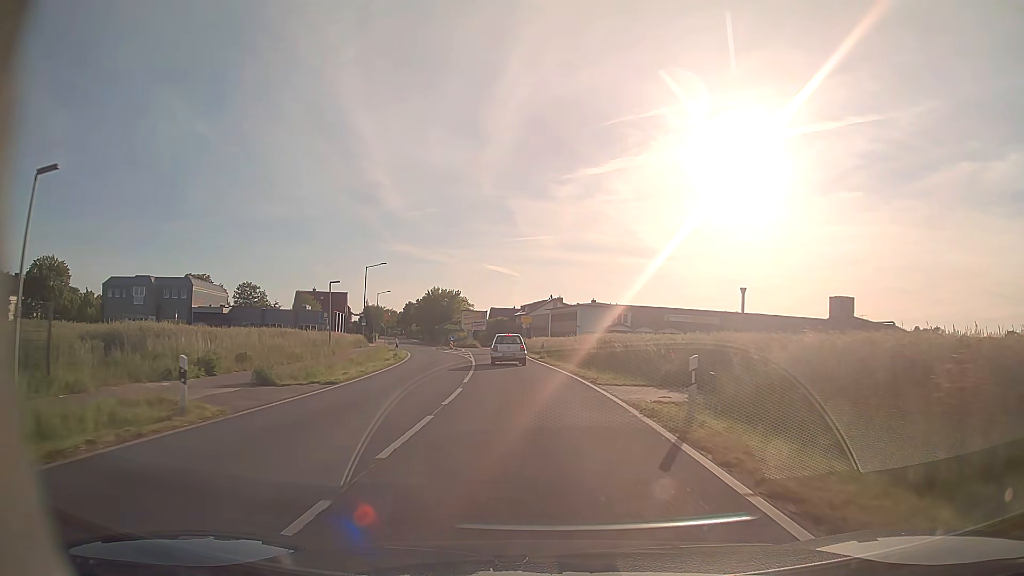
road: secondary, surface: asphalt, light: Day
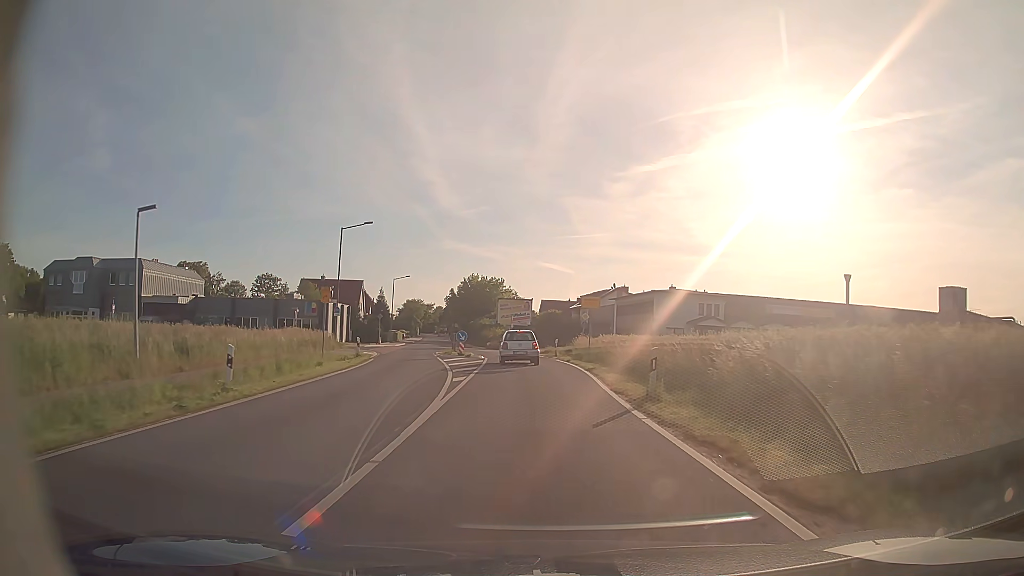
(-1.1, +26.3) m; -5°
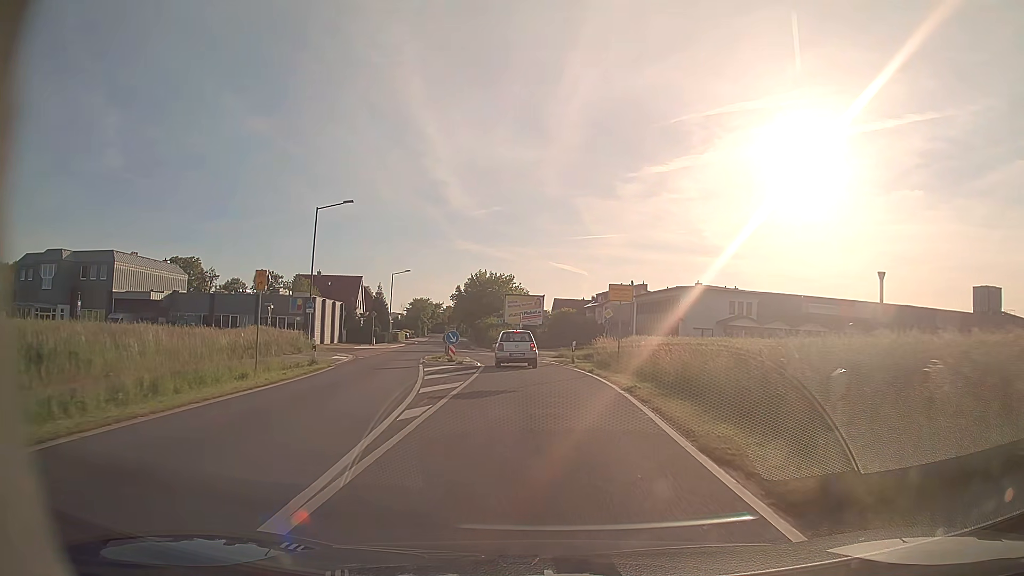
(-0.1, +8.1) m; -1°
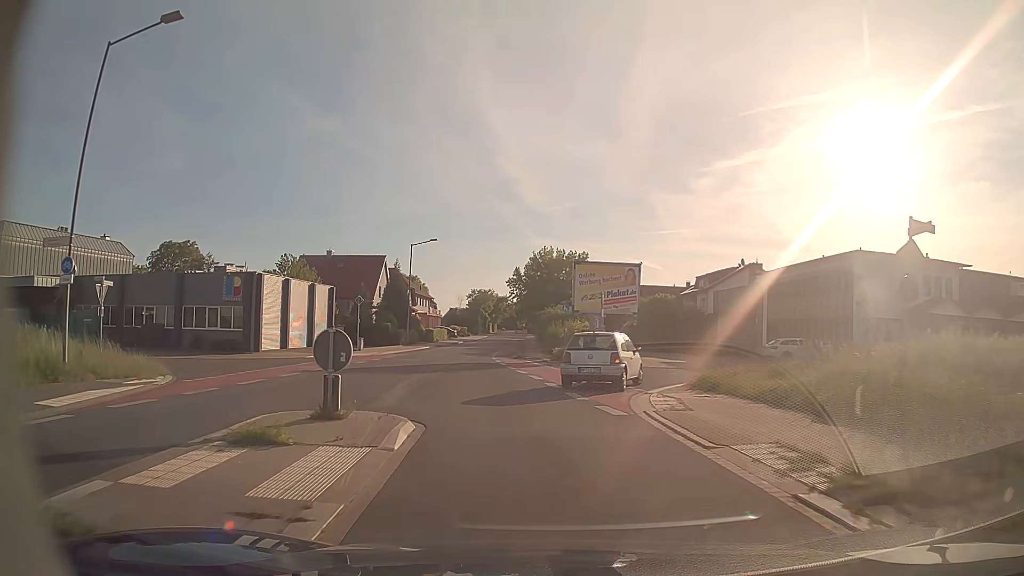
(-1.0, +26.5) m; -7°
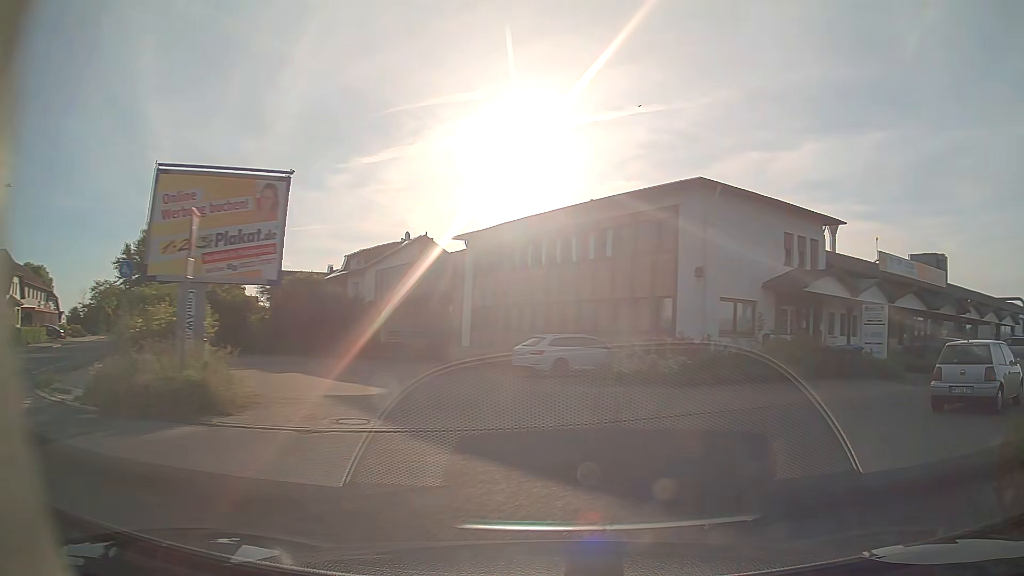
(+1.8, +20.7) m; +31°
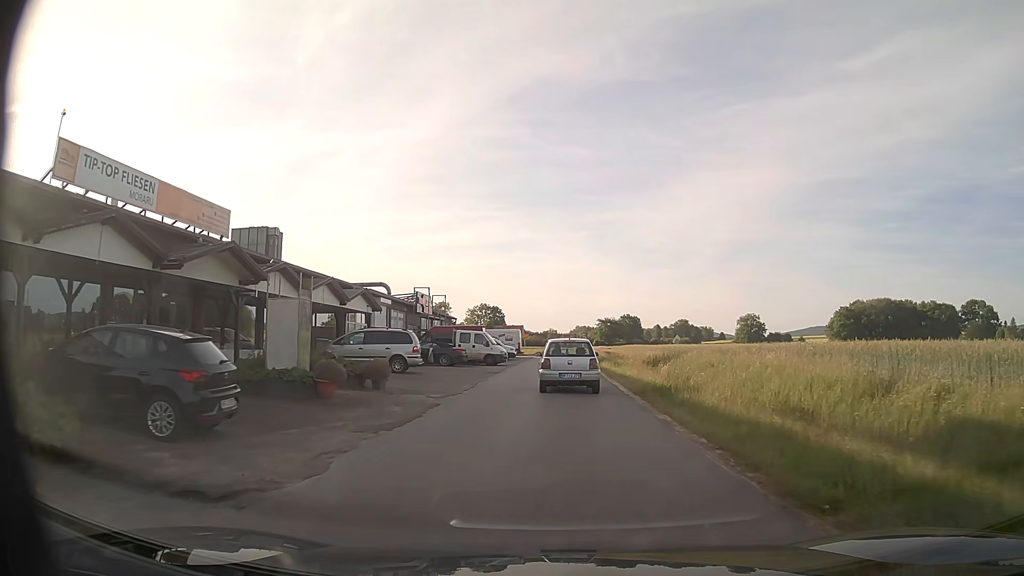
(+13.2, +16.7) m; +56°
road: unclassified
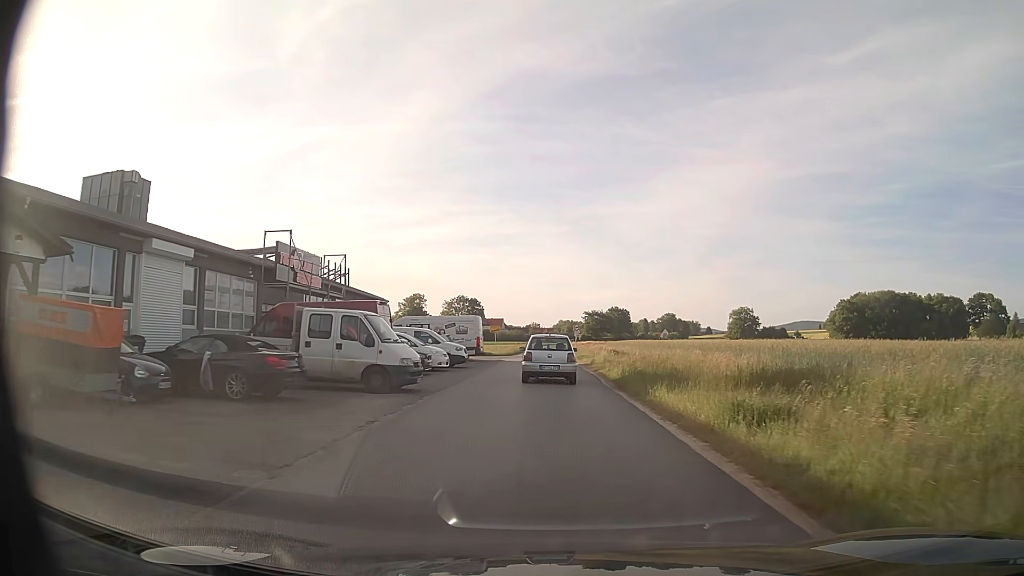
(+0.4, +24.7) m; +2°
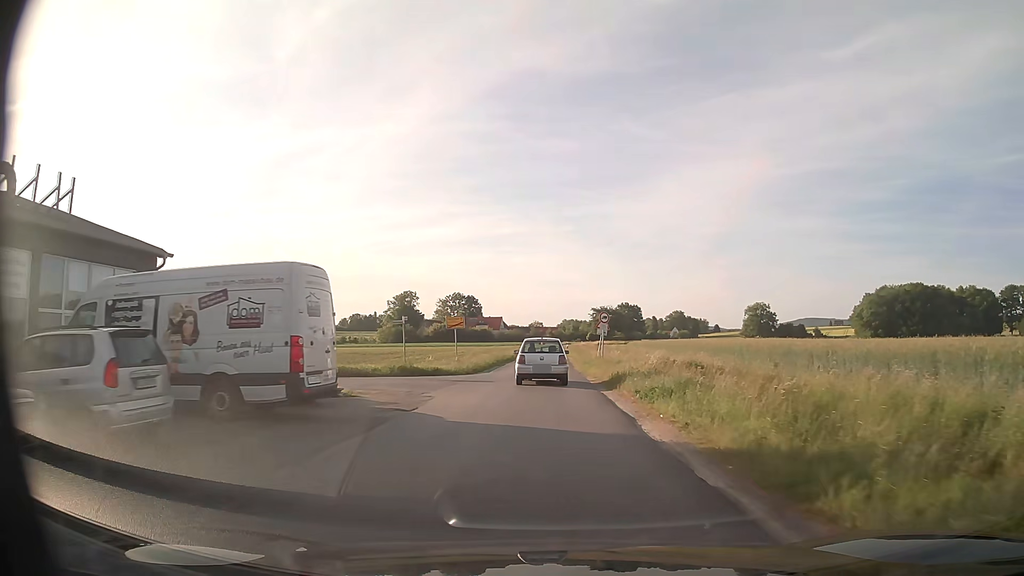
(0.0, +29.1) m; 0°
(0, +10) (0, +20) (0, +30) (0, +40) (0, +50) (0, +60) (0, +70) (0, +80) (0, +90) (+1, +100) m
